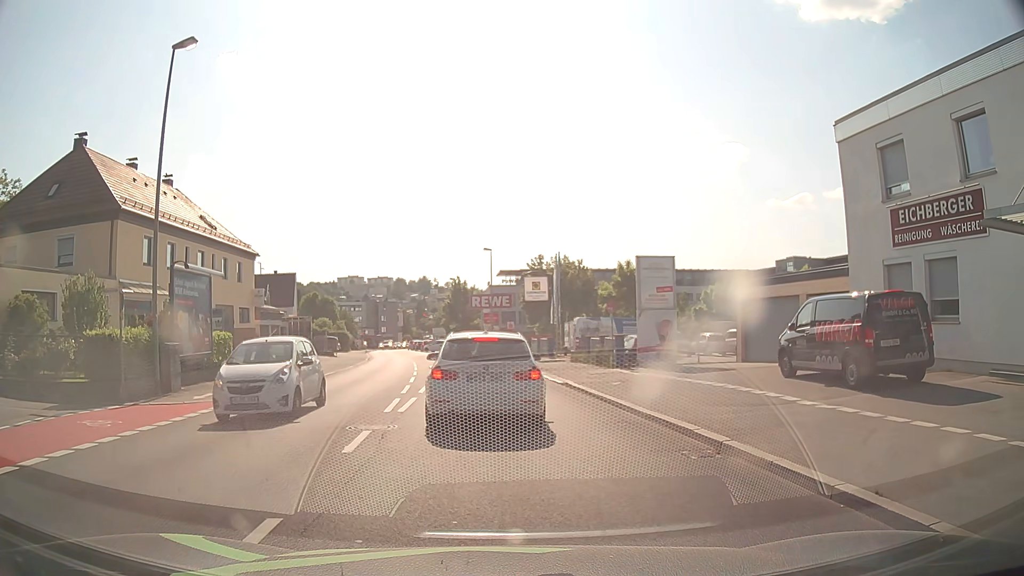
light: Day
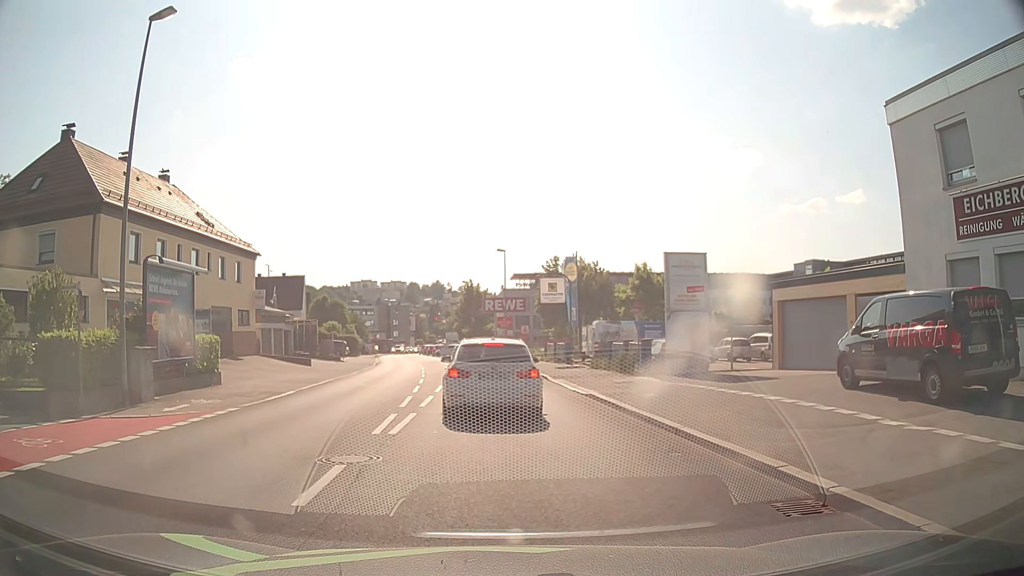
(0.0, +2.6) m; -3°
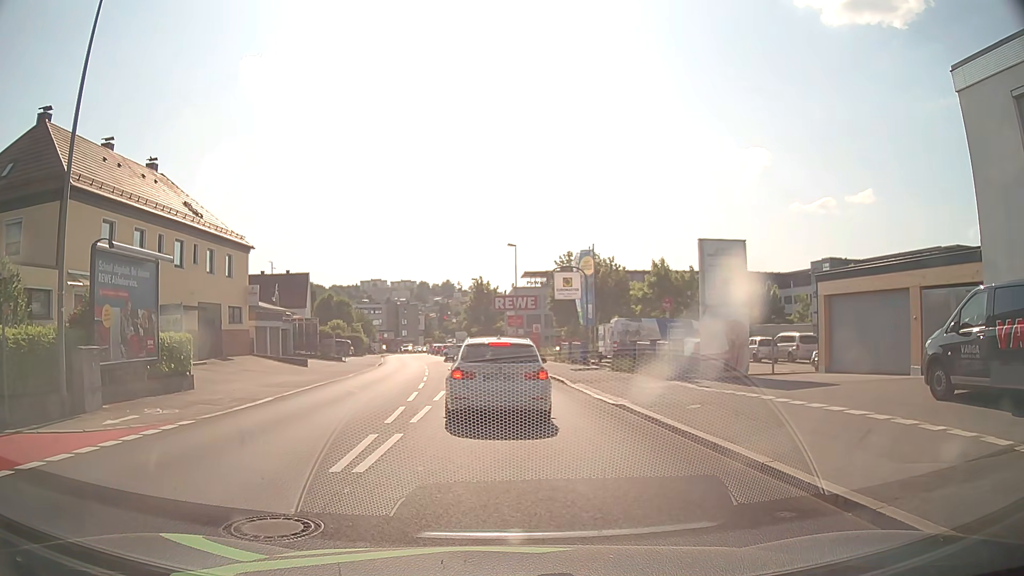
(0.0, +3.1) m; -1°
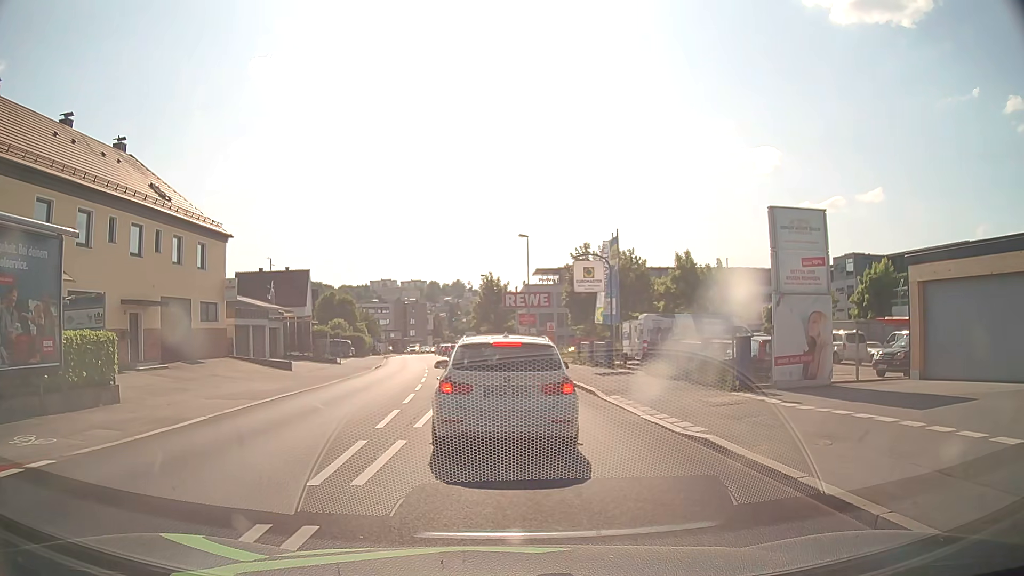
(0.0, +5.1) m; -1°
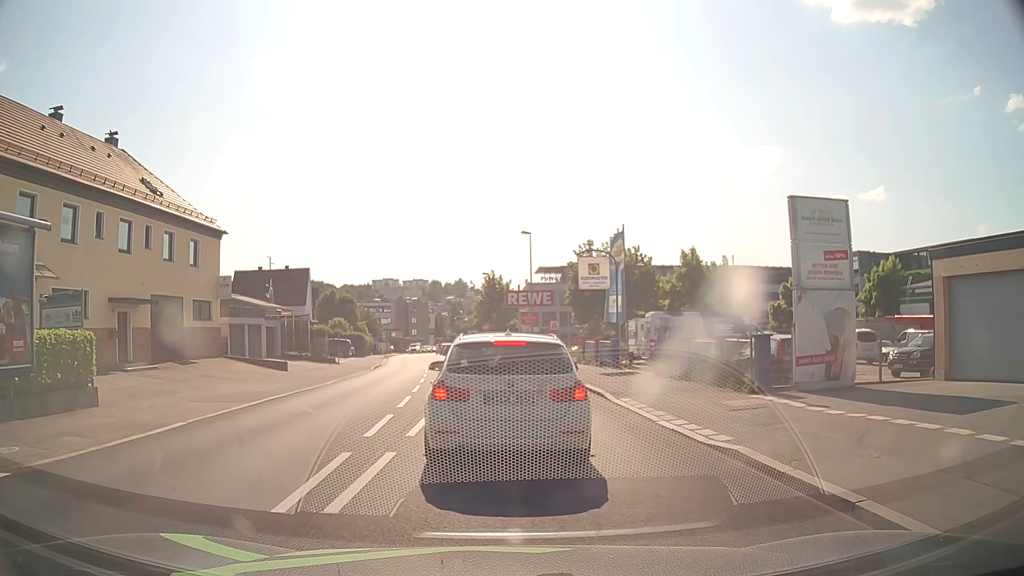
(0.0, +1.1) m; 0°
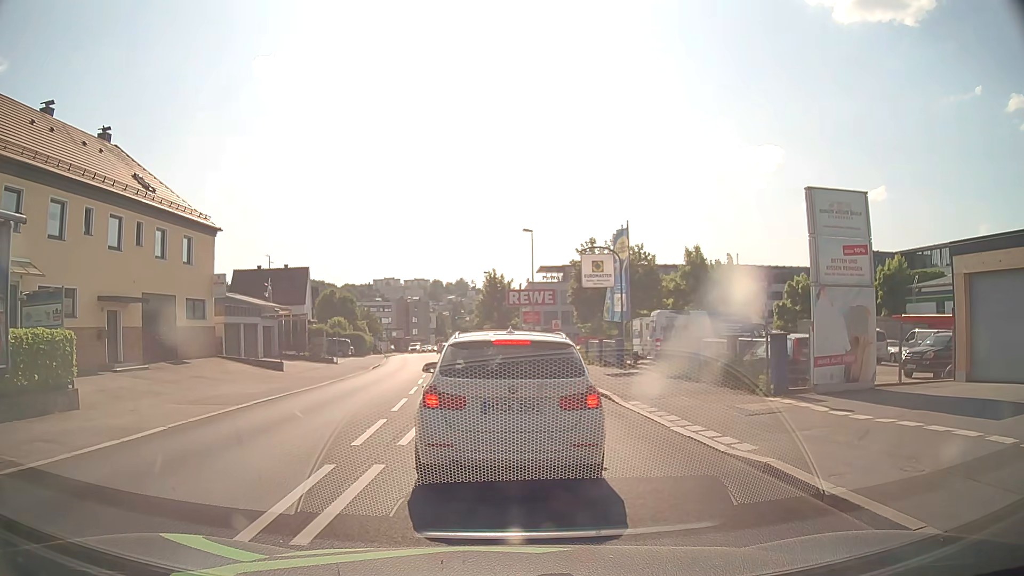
(0.0, +0.8) m; -1°
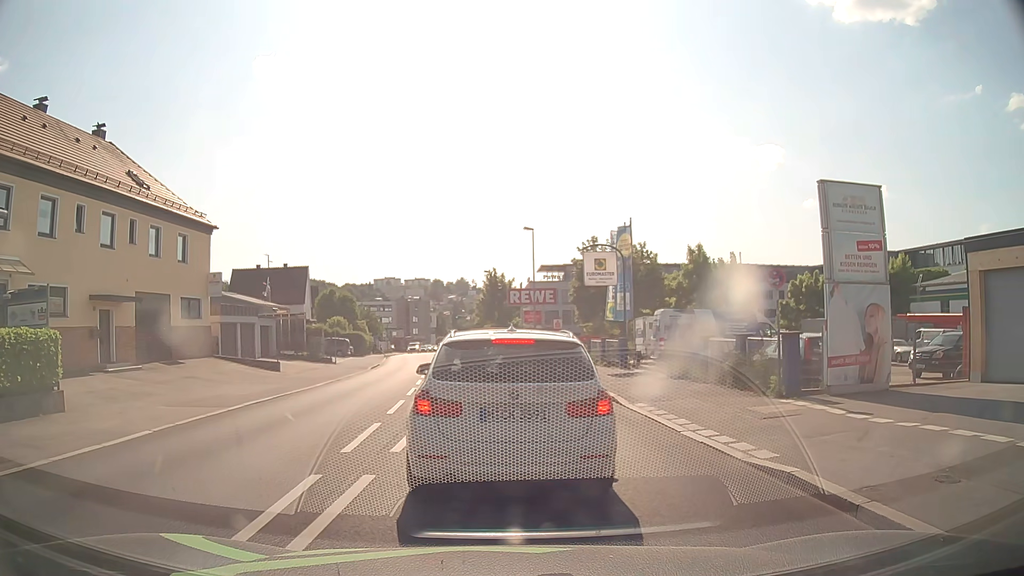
(0.0, +0.6) m; 0°
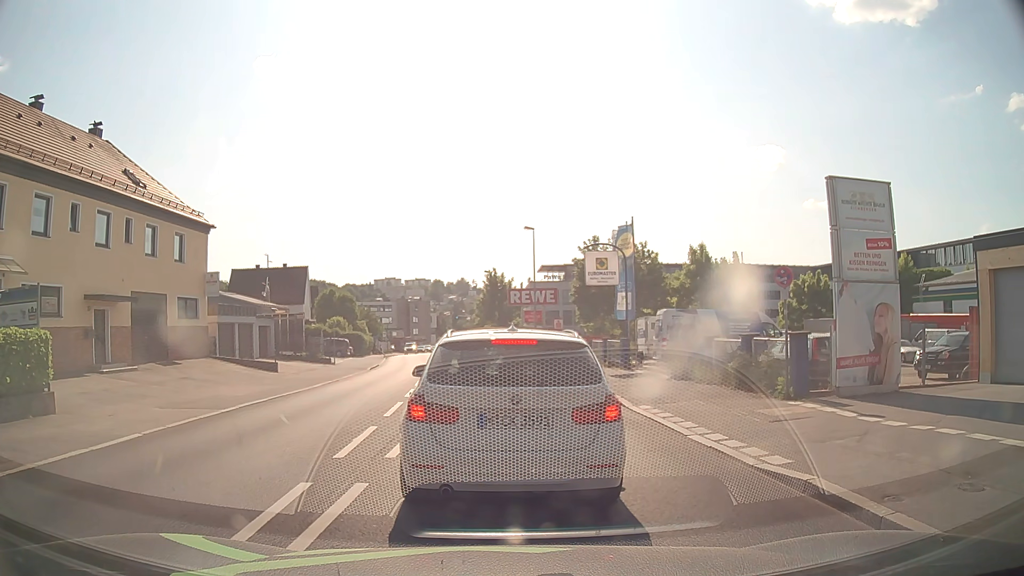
(0.0, +0.4) m; 0°
(0, +10) (0, +20) (0, +30) (-1, +40) (-1, +50) (-2, +60) (-4, +70) (-5, +80) (-6, +90) (-7, +100) m
